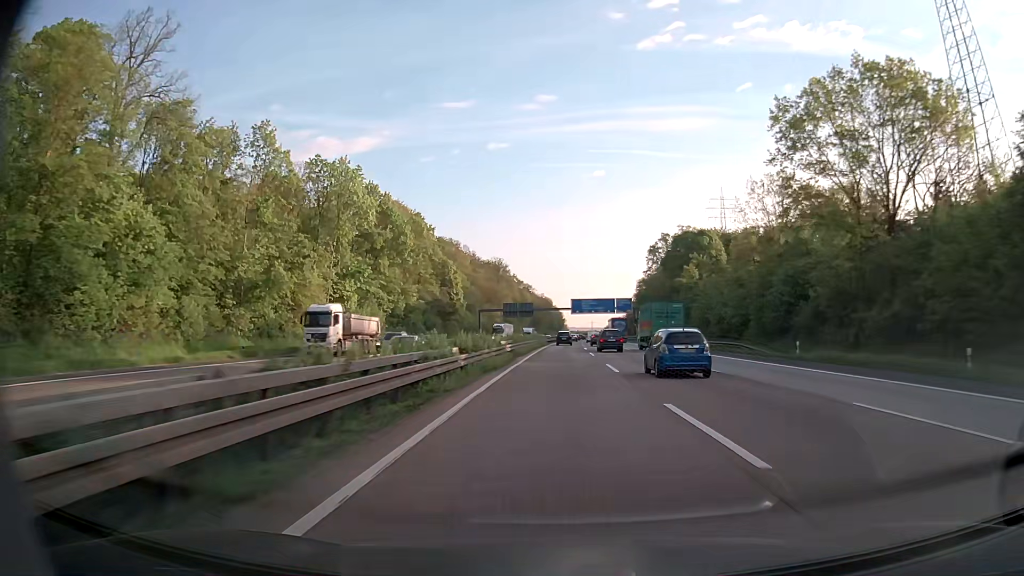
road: motorway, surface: asphalt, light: Day
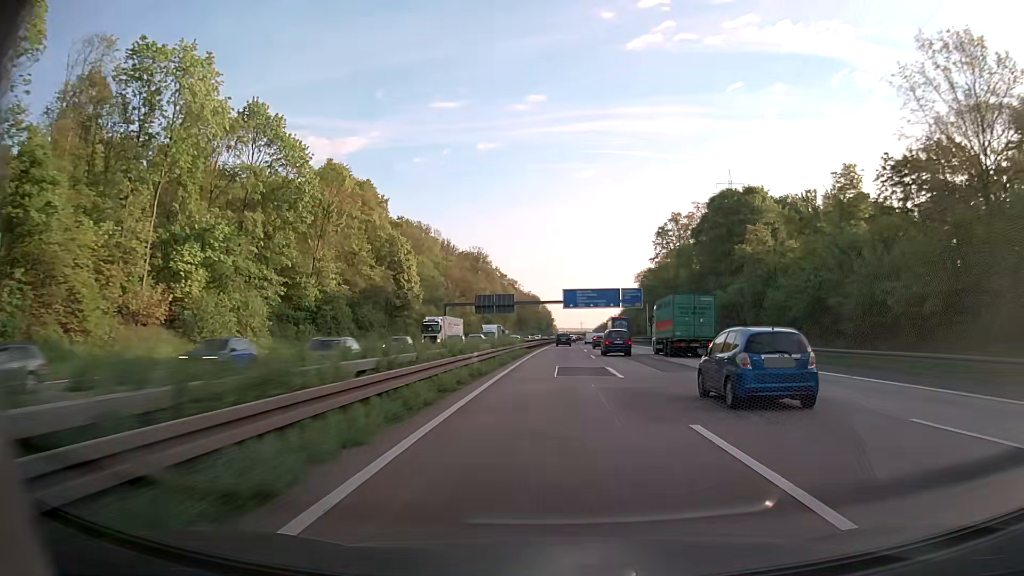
(+0.3, +38.0) m; +1°
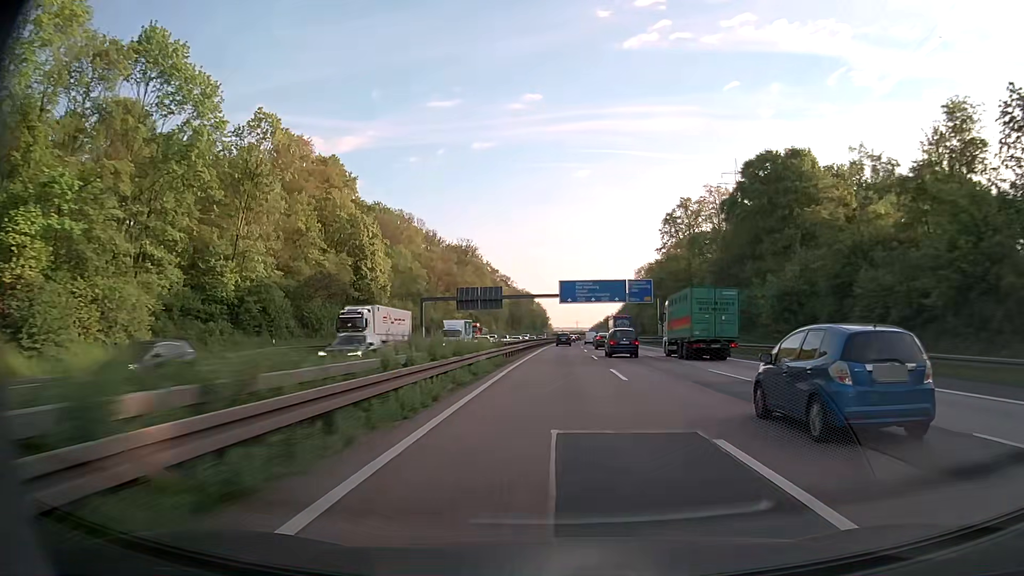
(+0.1, +19.0) m; 0°
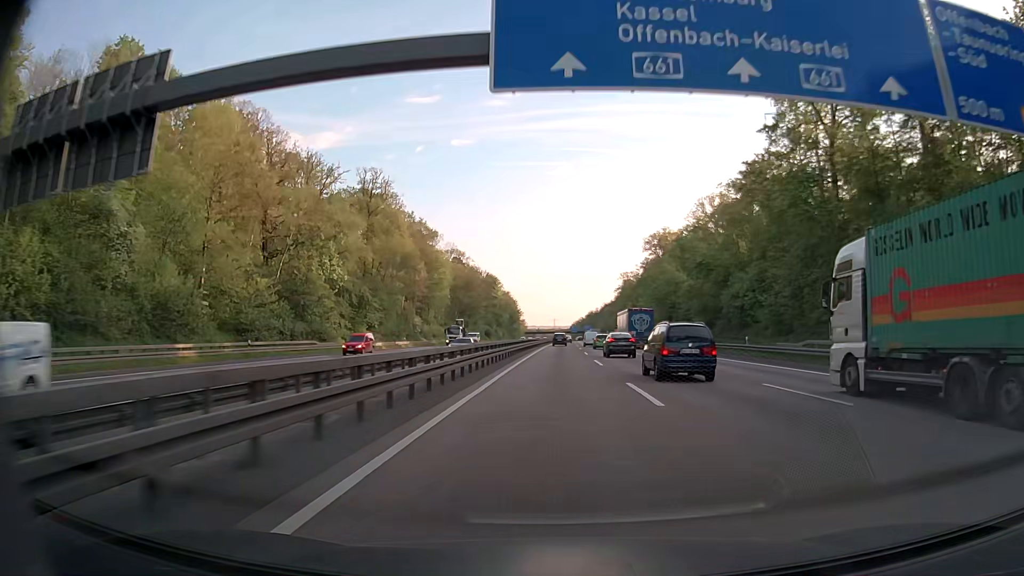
(+1.6, +95.1) m; +2°
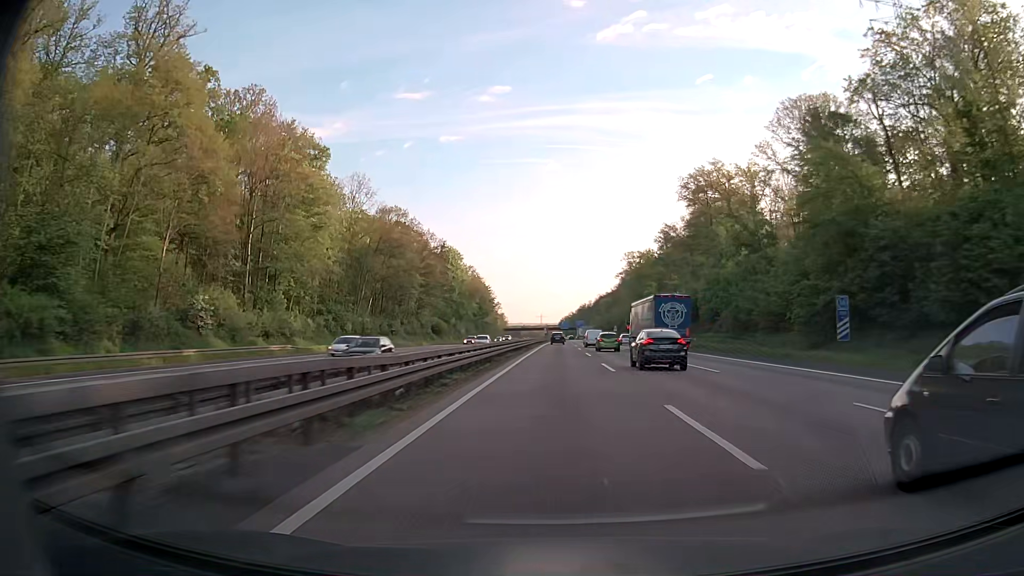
(+0.8, +76.5) m; +1°
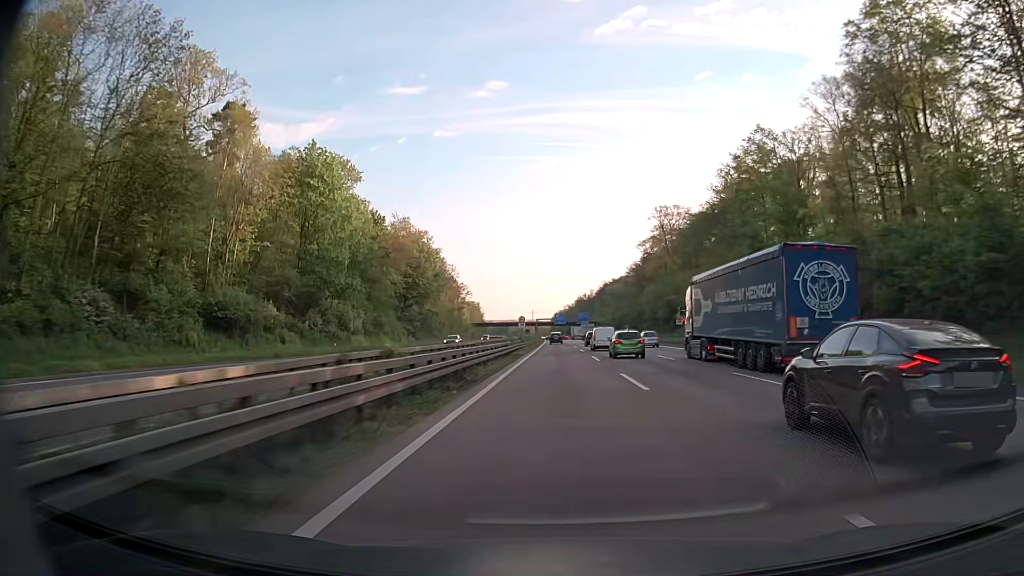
(+0.6, +96.1) m; +1°
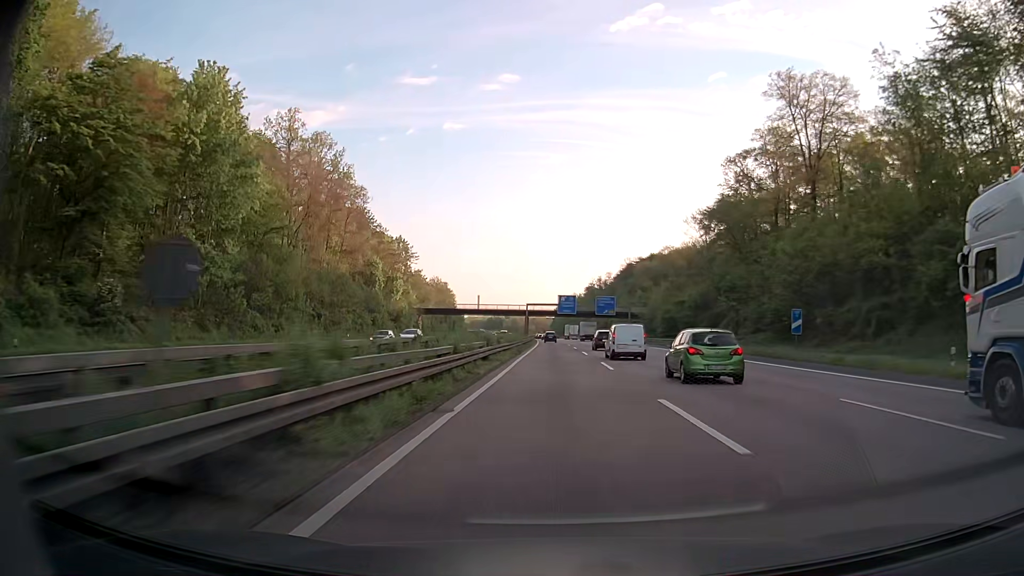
(0.0, +96.7) m; 0°
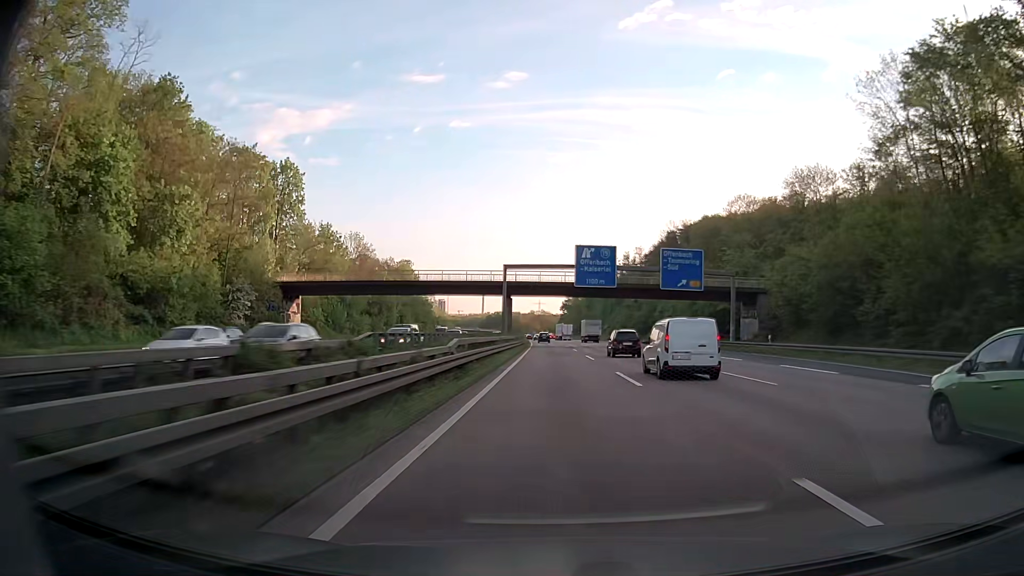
(-0.4, +77.9) m; -1°
(0, +10) (0, +20) (0, +30) (0, +40) (0, +50) (0, +60) (-1, +70) (-1, +80) (-1, +90) (-1, +100) m
